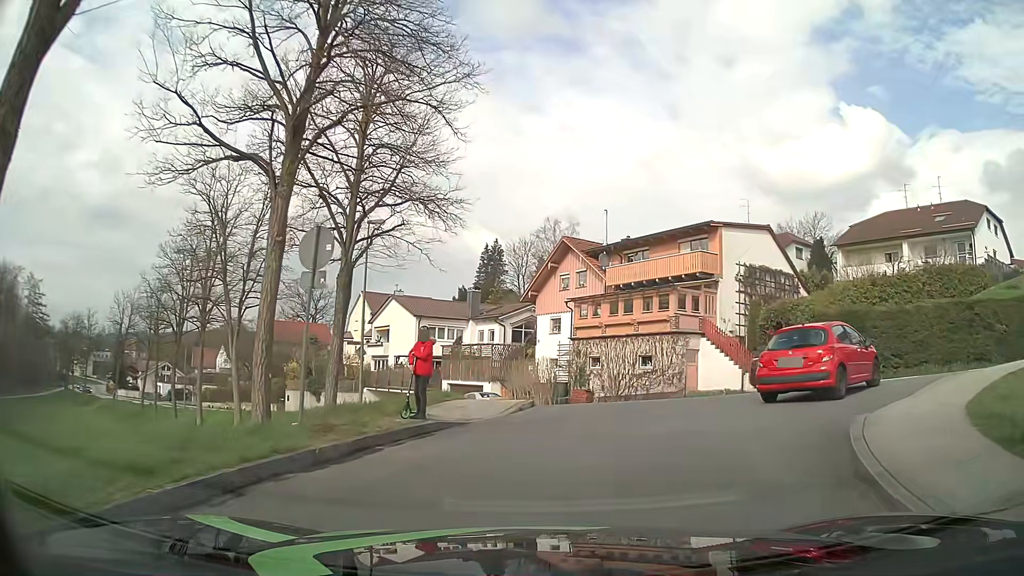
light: Day
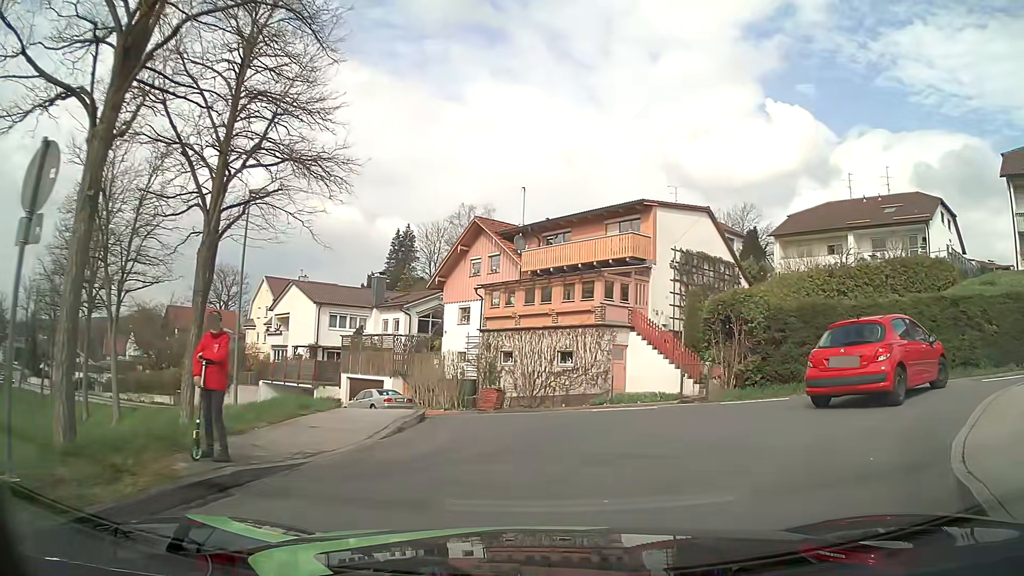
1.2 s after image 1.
(+0.2, +4.1) m; +7°
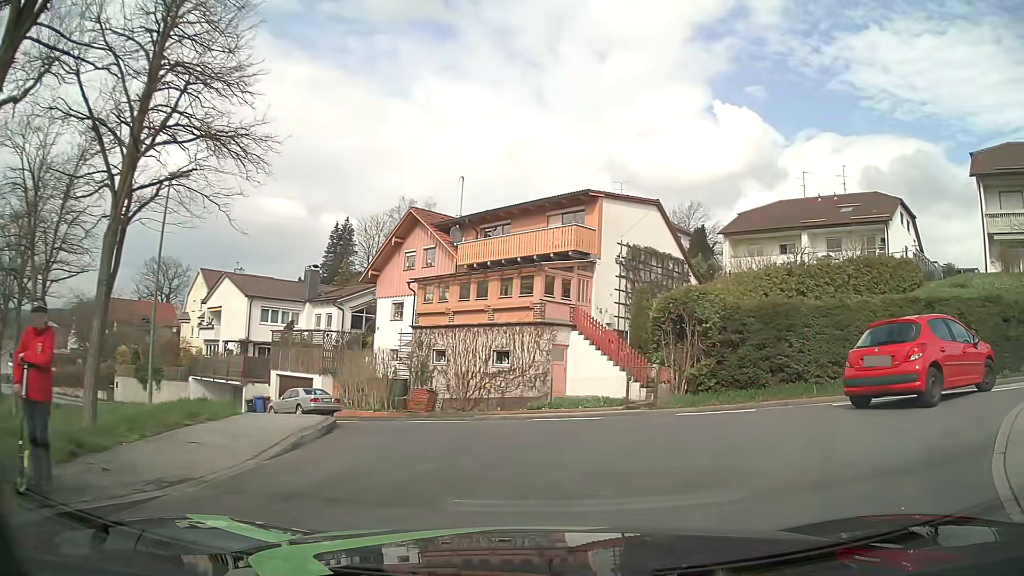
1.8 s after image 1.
(+0.1, +1.9) m; +4°
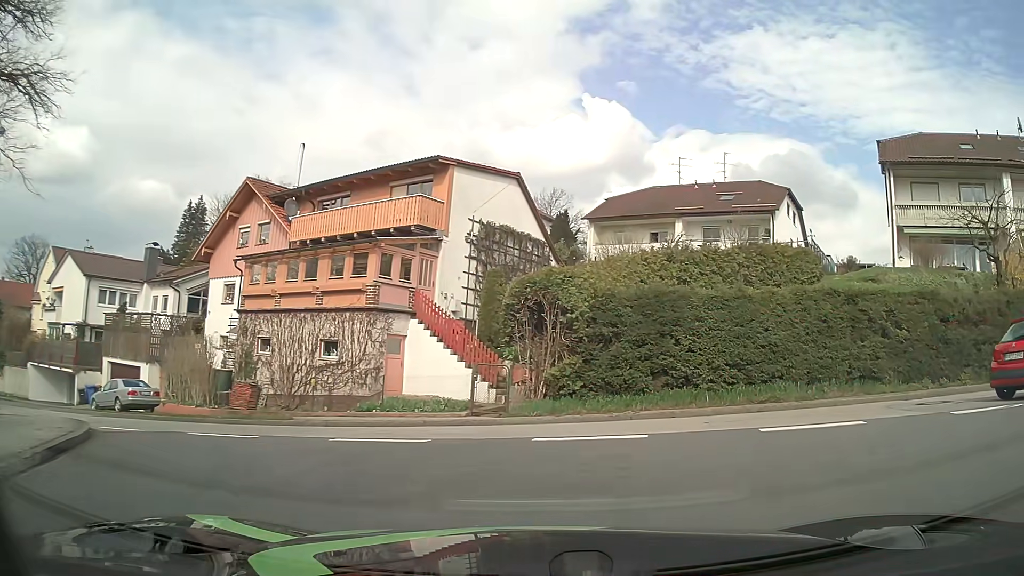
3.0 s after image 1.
(+0.4, +3.8) m; +11°
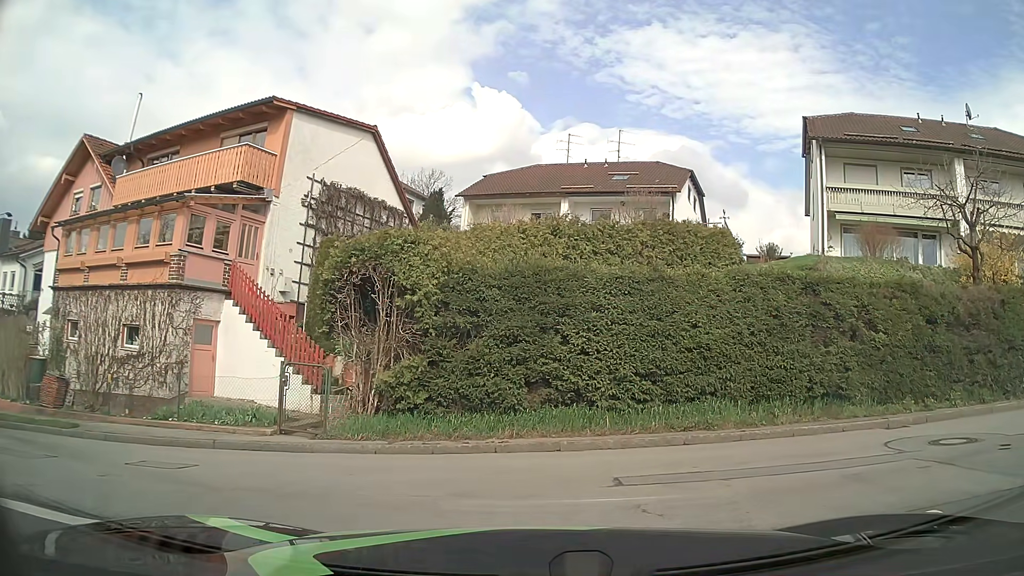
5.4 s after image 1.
(+0.7, +4.6) m; +10°
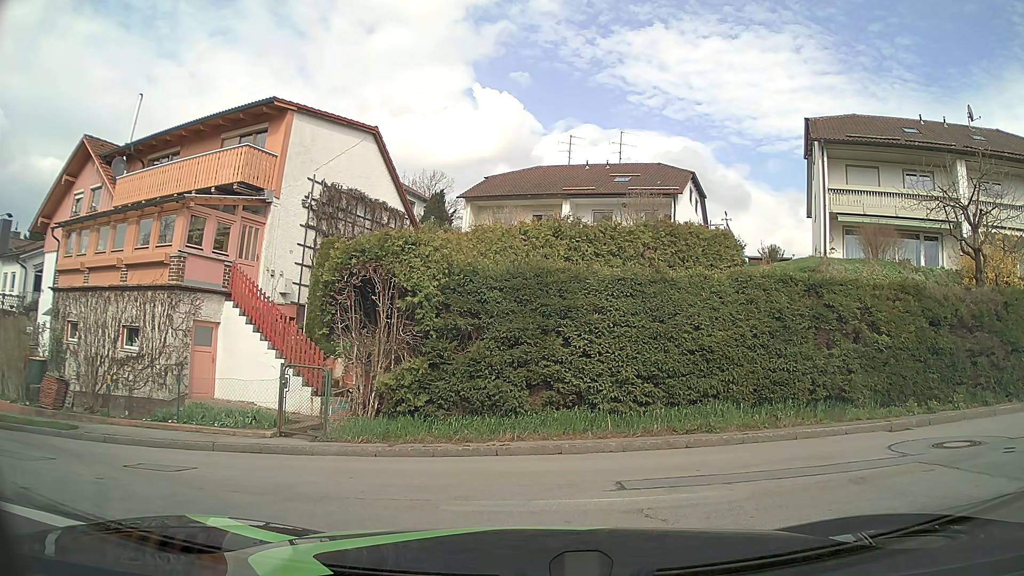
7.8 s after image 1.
(0.0, +0.2) m; 0°
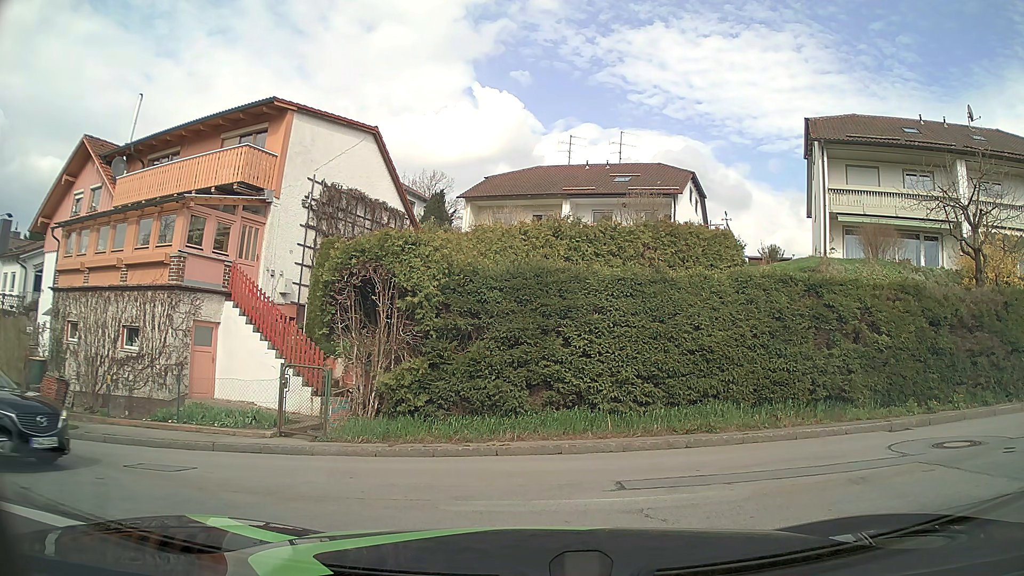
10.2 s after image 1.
(0.0, 0.0) m; 0°
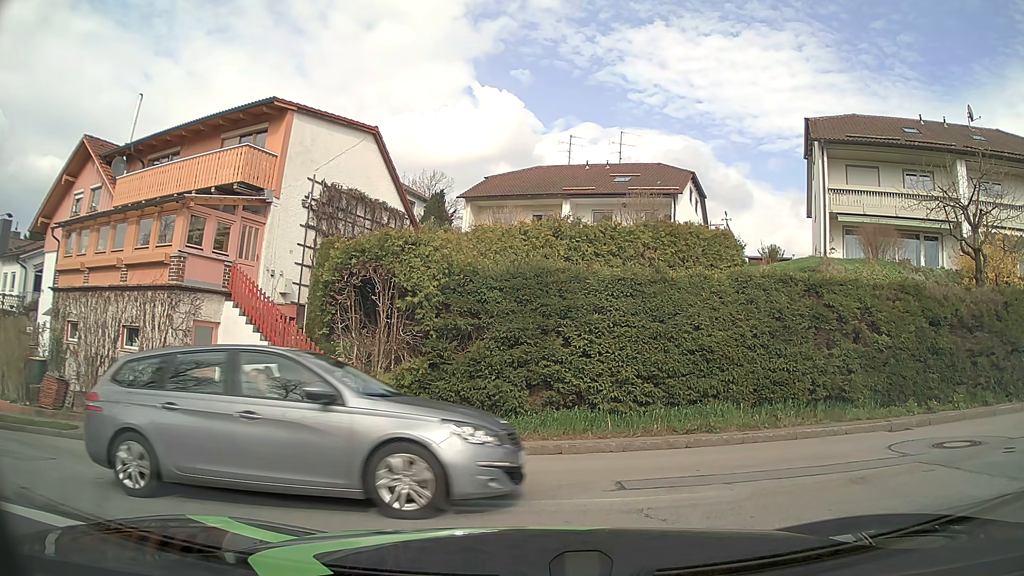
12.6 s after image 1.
(0.0, 0.0) m; 0°
